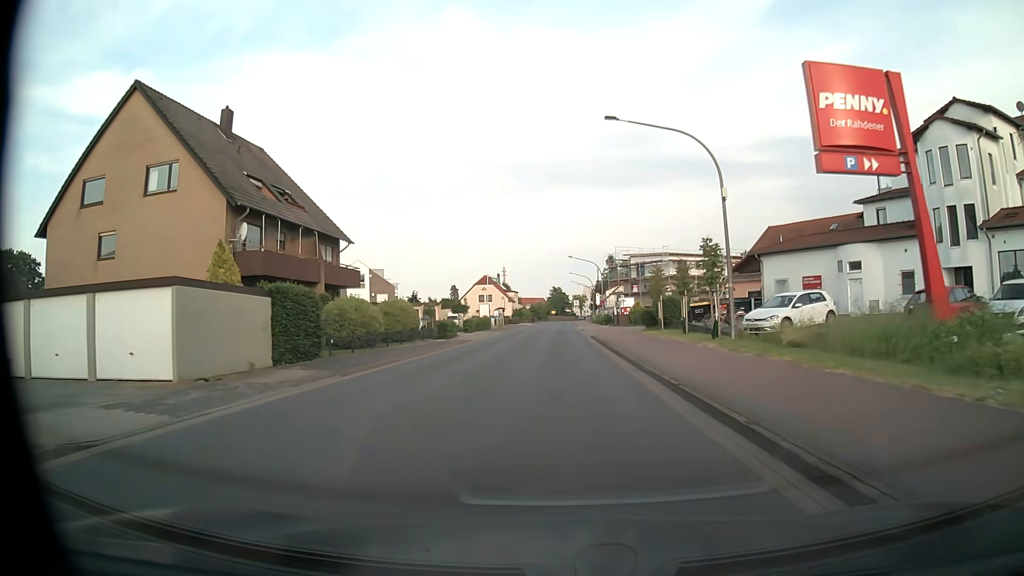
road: tertiary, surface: asphalt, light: Day
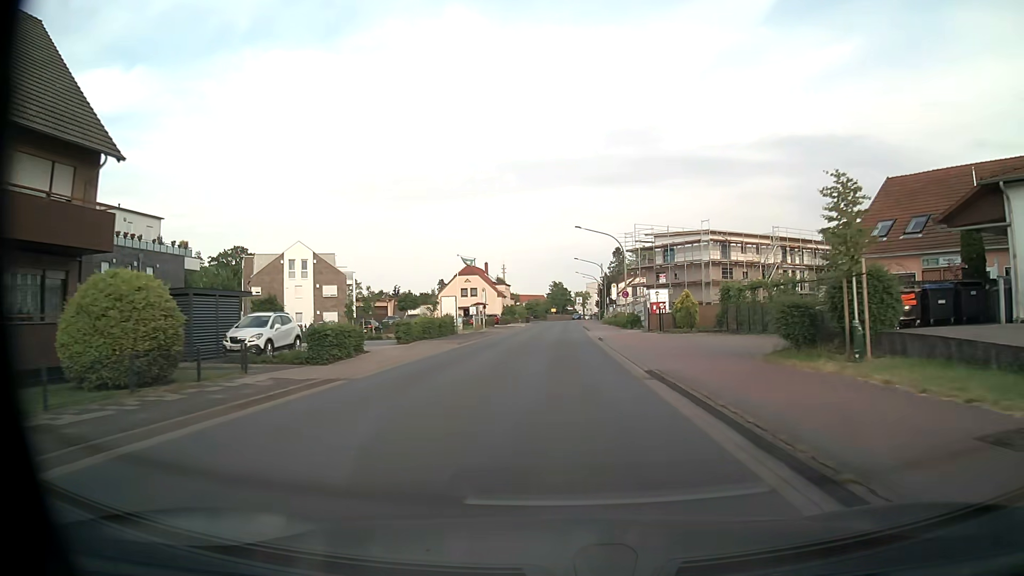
(0.0, +24.7) m; 0°
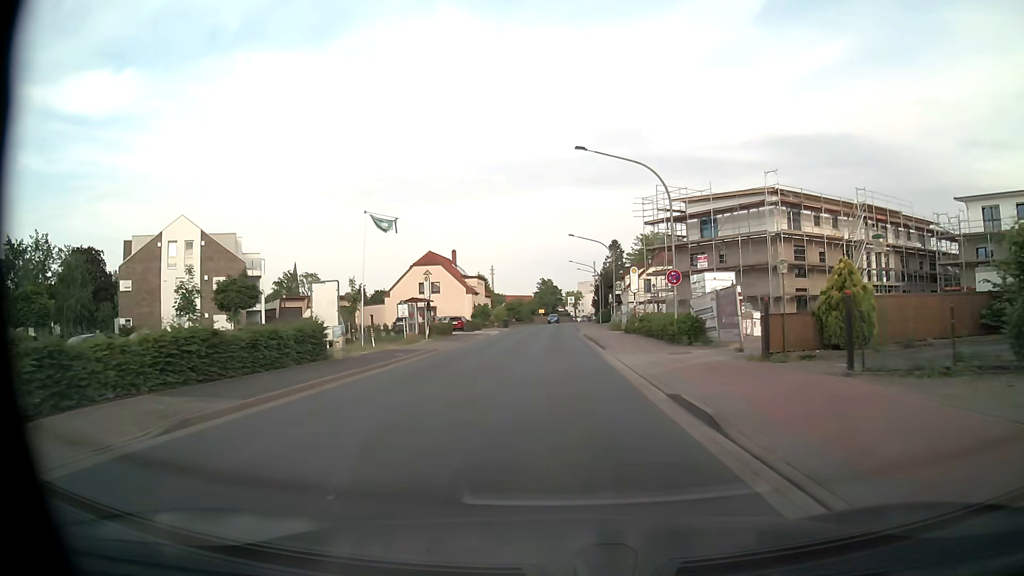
(+0.3, +24.7) m; +1°
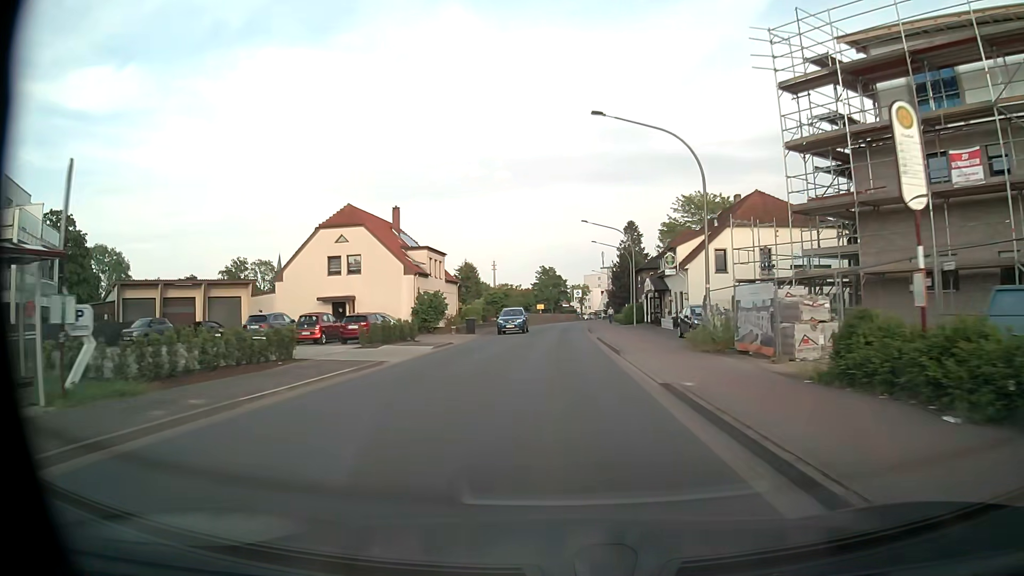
(-0.1, +33.0) m; 0°
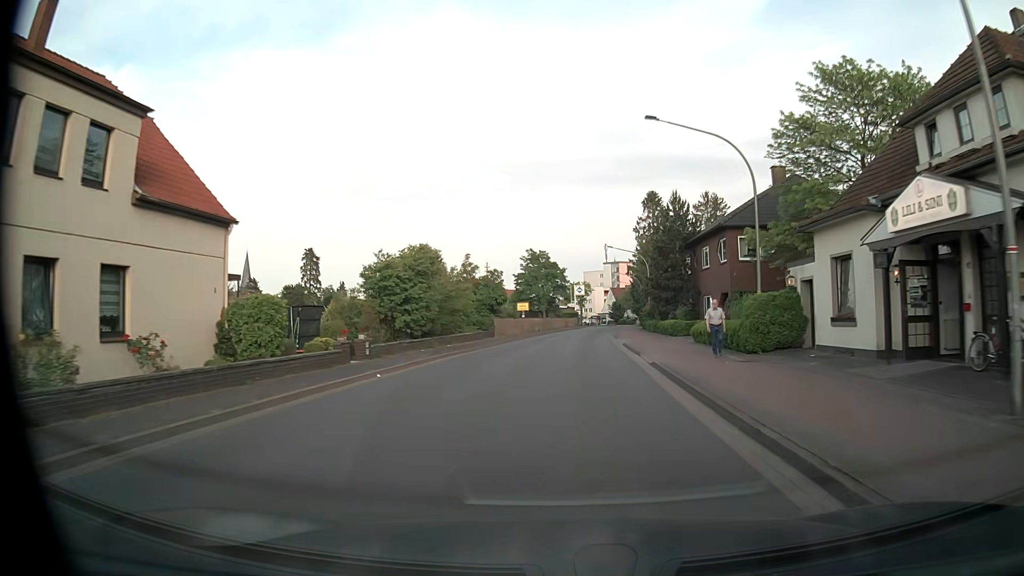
(+0.1, +41.4) m; +1°
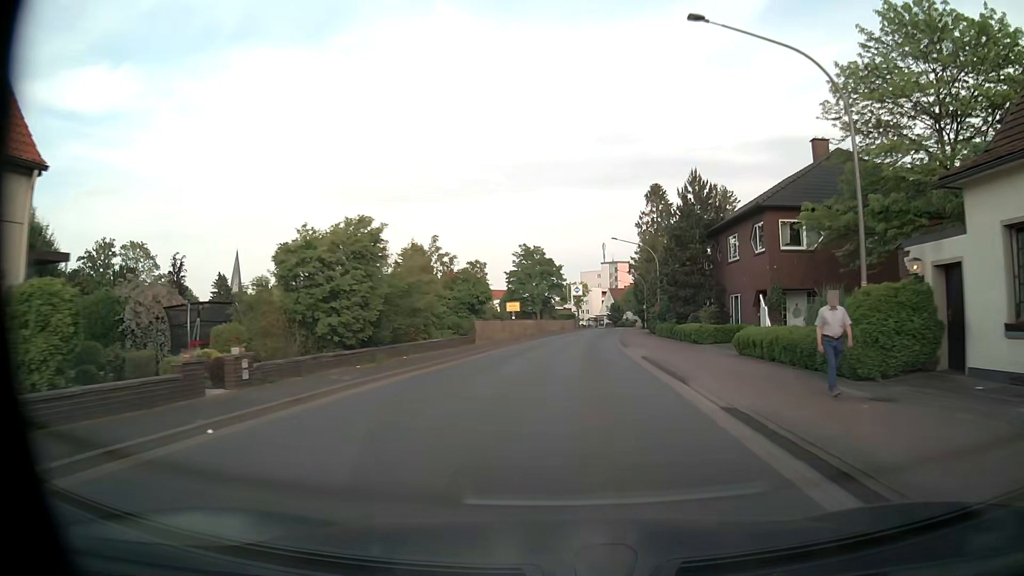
(0.0, +8.3) m; 0°
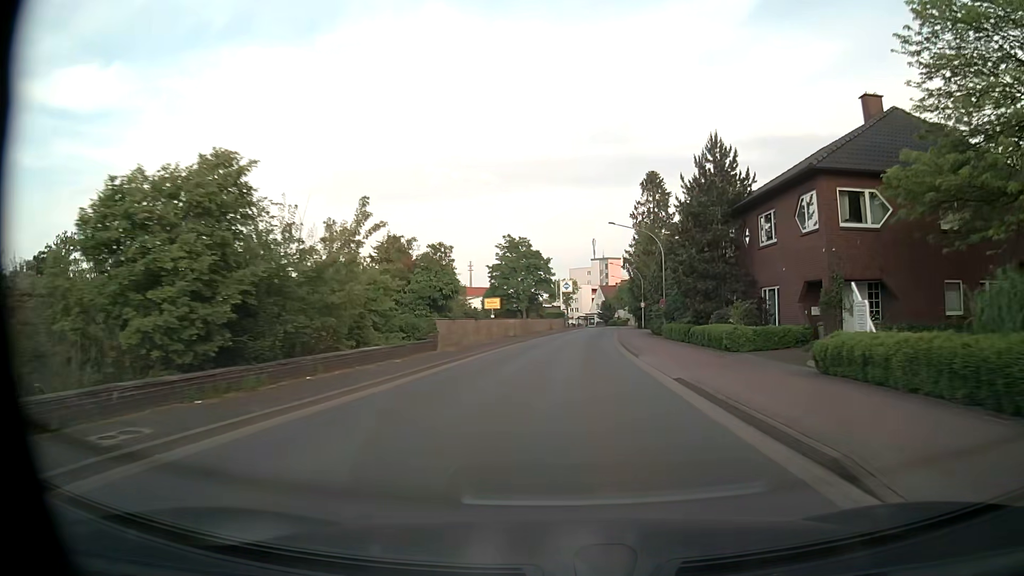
(+0.1, +8.3) m; +1°
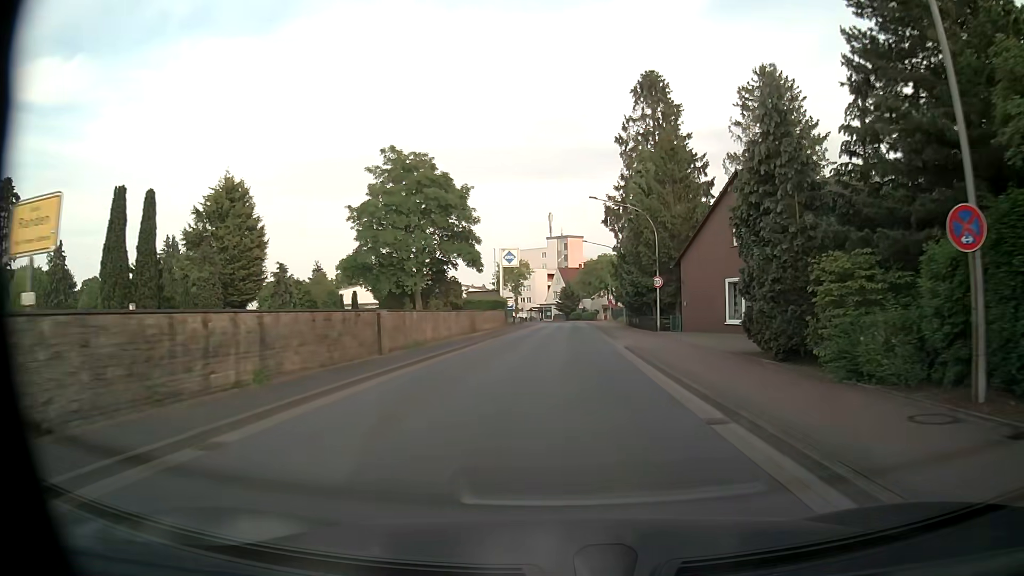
(+1.3, +38.2) m; +4°
(0, +10) (0, +20) (0, +30) (+1, +40) (+1, +50) (+1, +60) (+2, +70) (+2, +80) (+2, +90) (+1, +100) m
